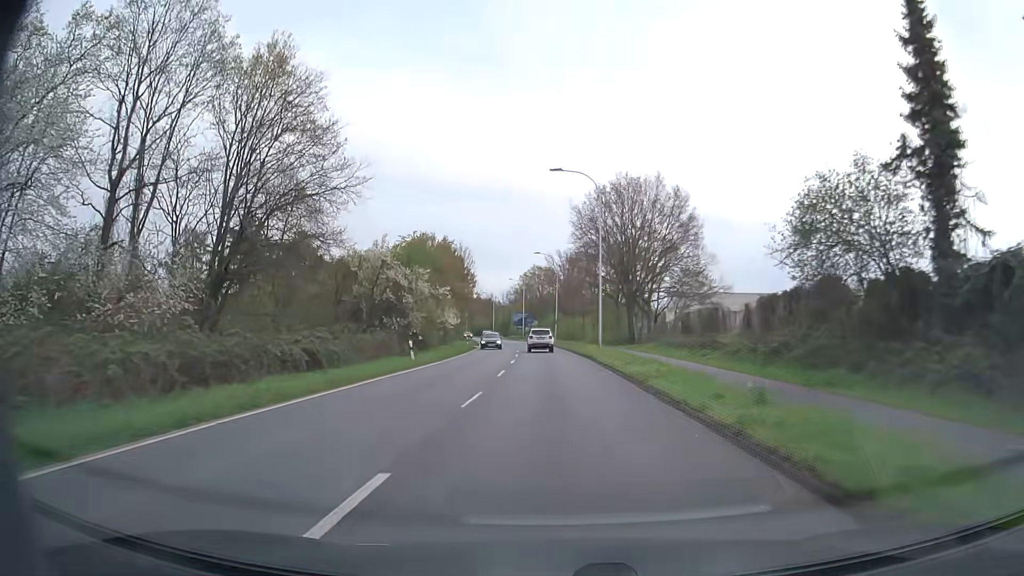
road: secondary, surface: asphalt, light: Day
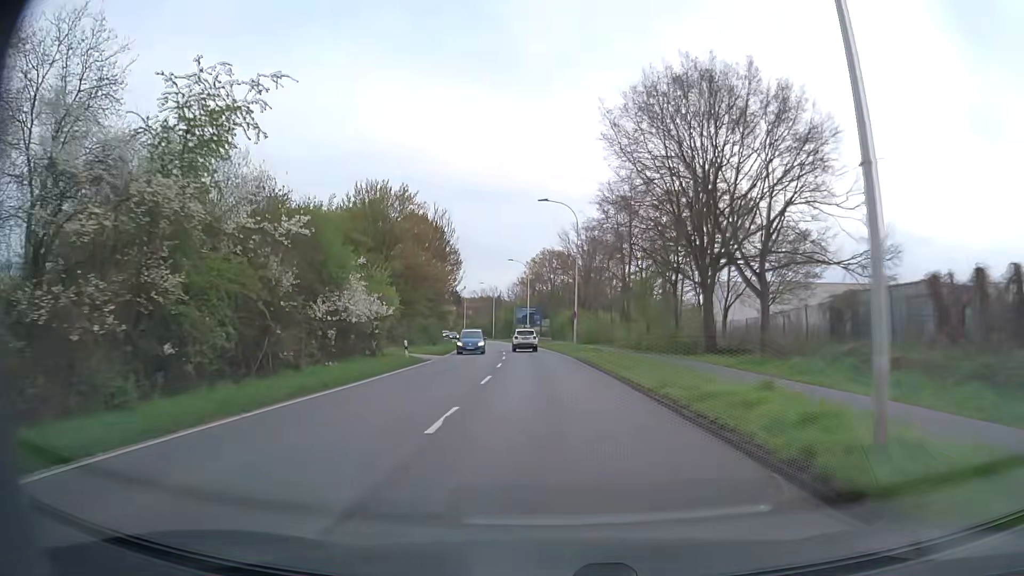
(-0.2, +30.3) m; -1°
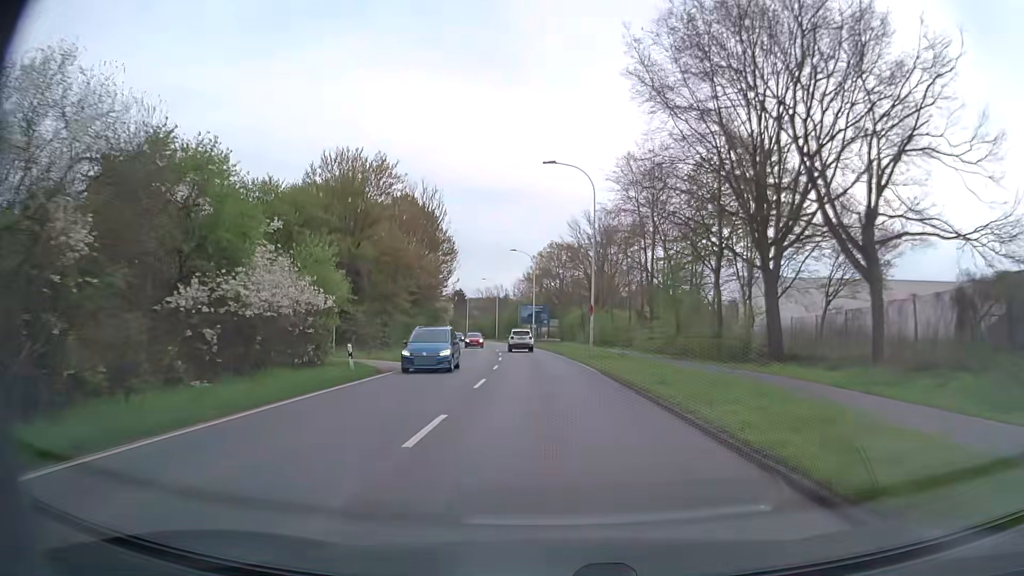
(-0.1, +10.3) m; -1°
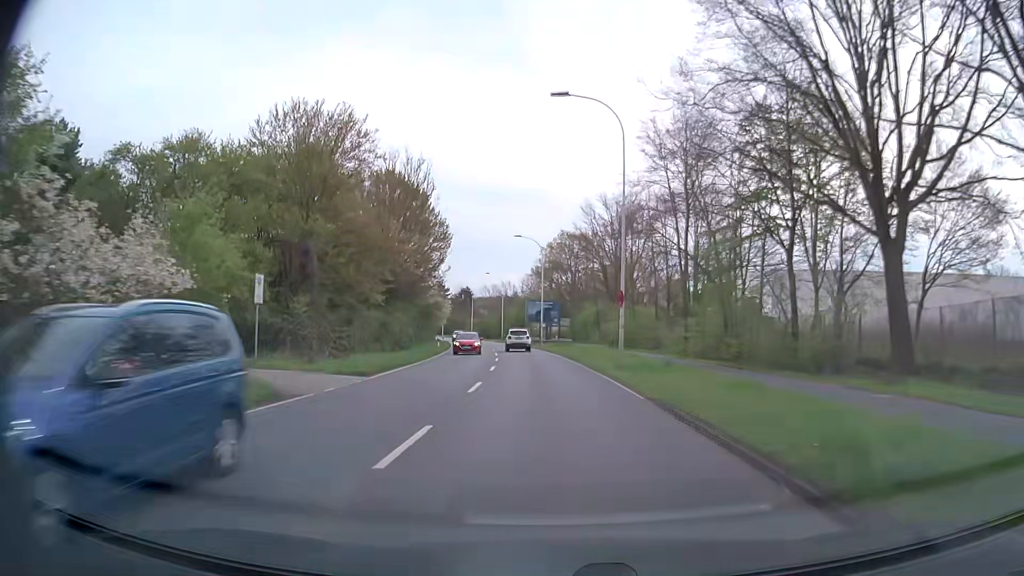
(-0.1, +10.4) m; -1°
